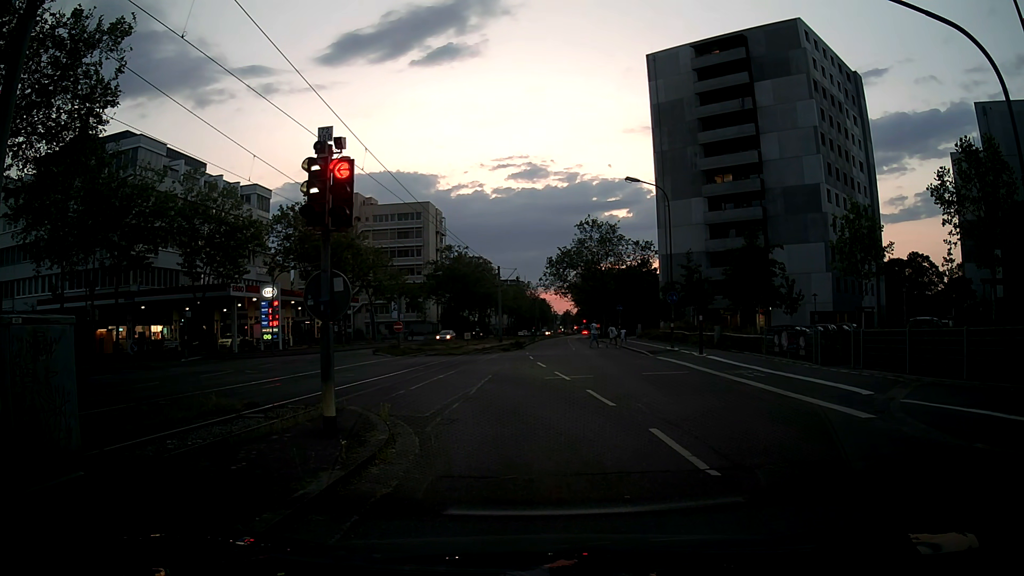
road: tertiary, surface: asphalt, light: Dusk
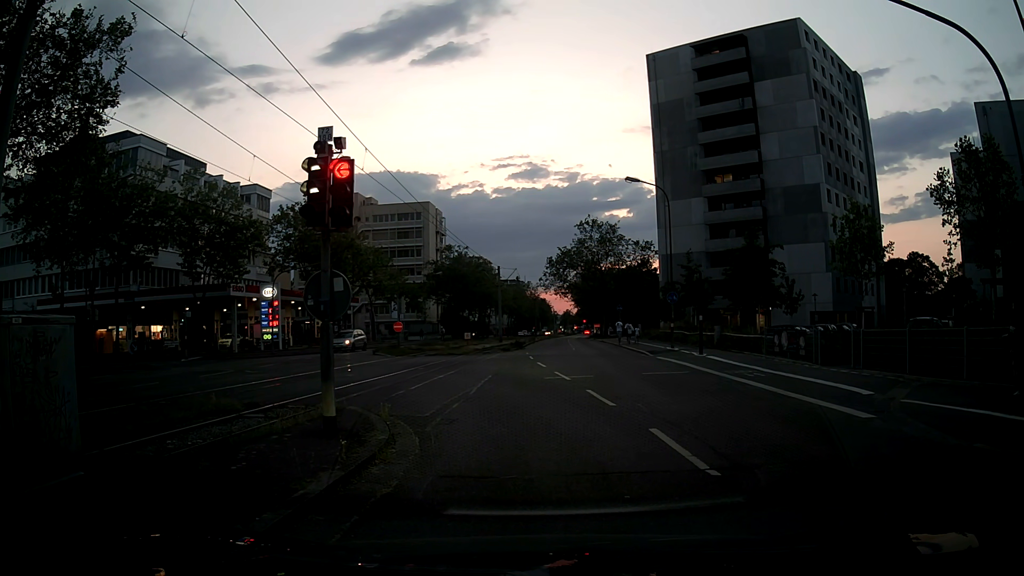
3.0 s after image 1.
(0.0, 0.0) m; 0°
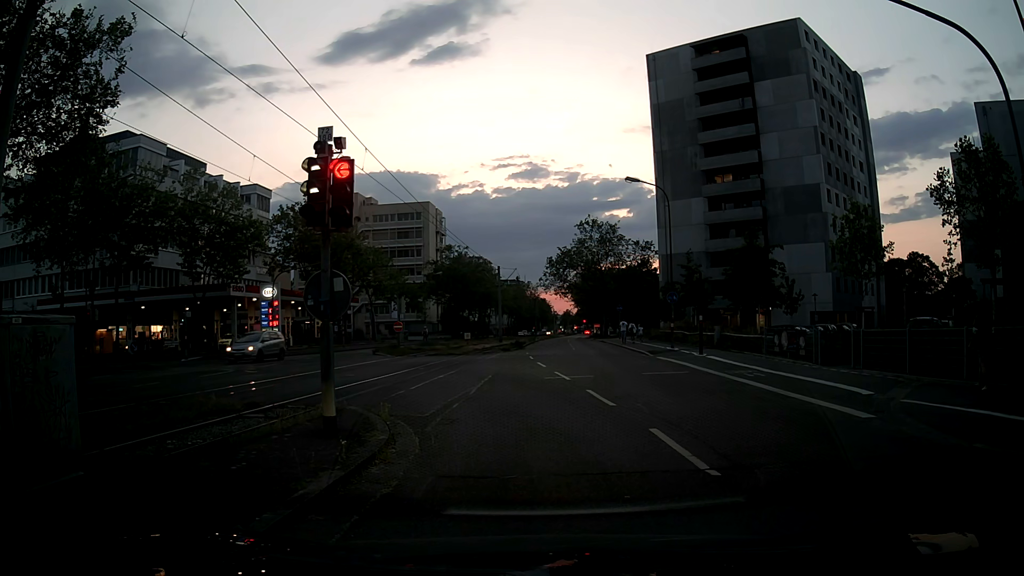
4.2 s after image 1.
(0.0, 0.0) m; 0°
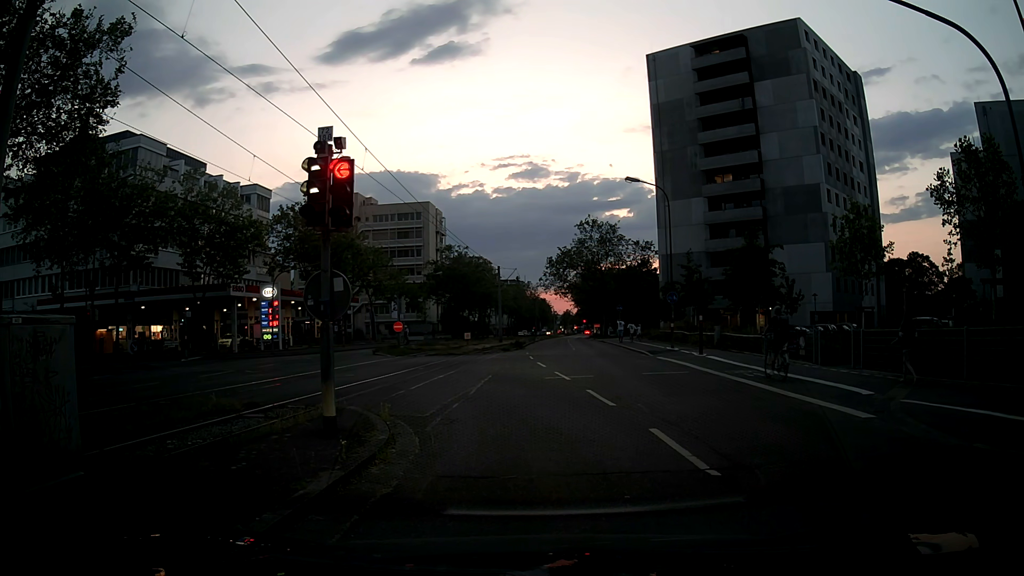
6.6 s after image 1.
(0.0, 0.0) m; 0°
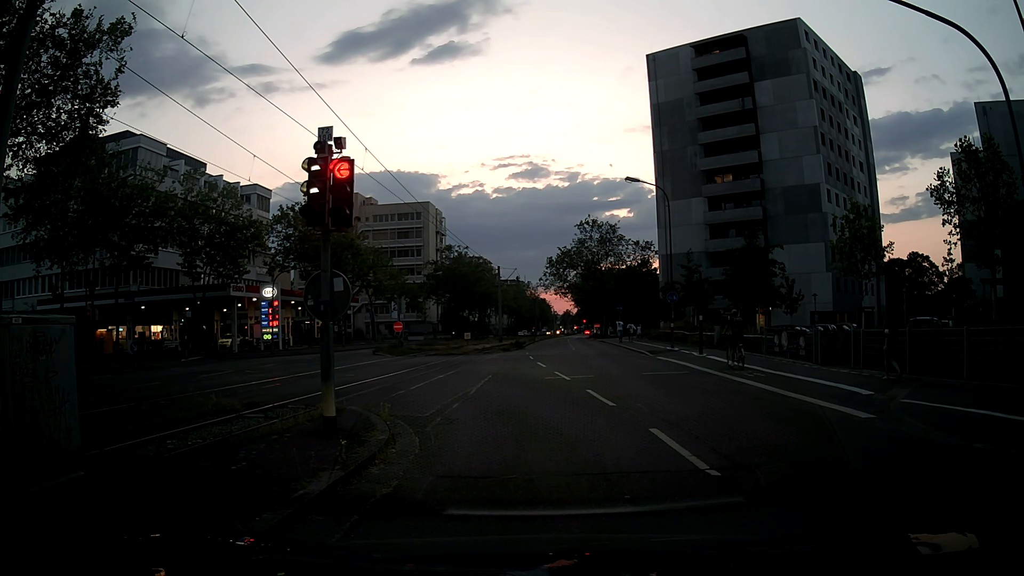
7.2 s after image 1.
(0.0, 0.0) m; 0°
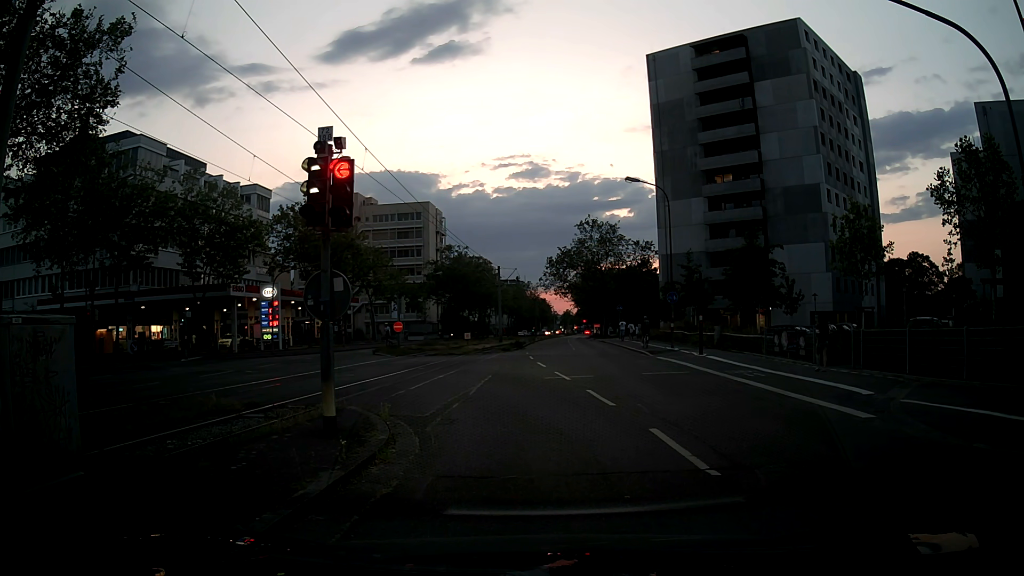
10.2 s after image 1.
(0.0, 0.0) m; 0°
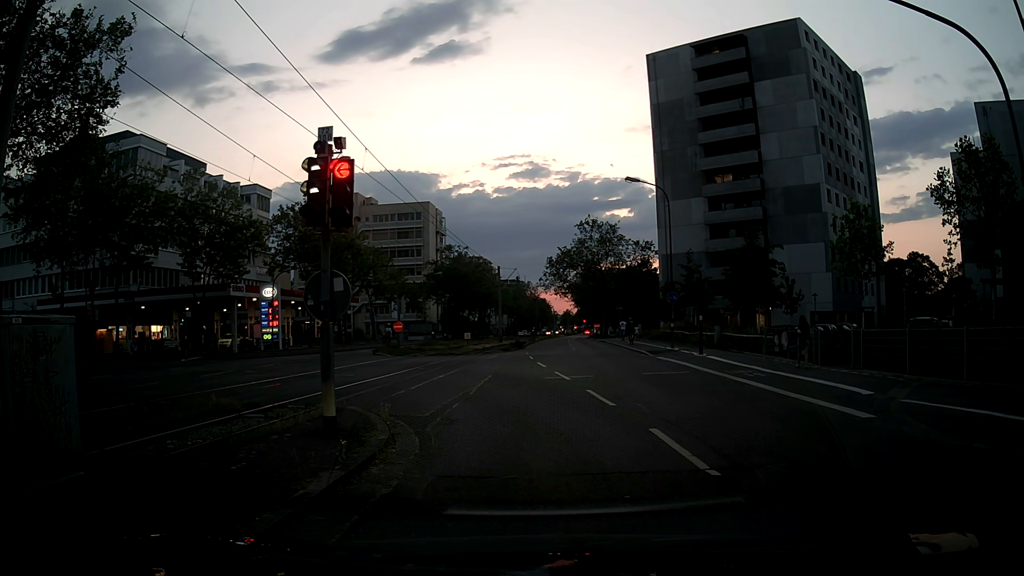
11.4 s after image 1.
(0.0, 0.0) m; 0°
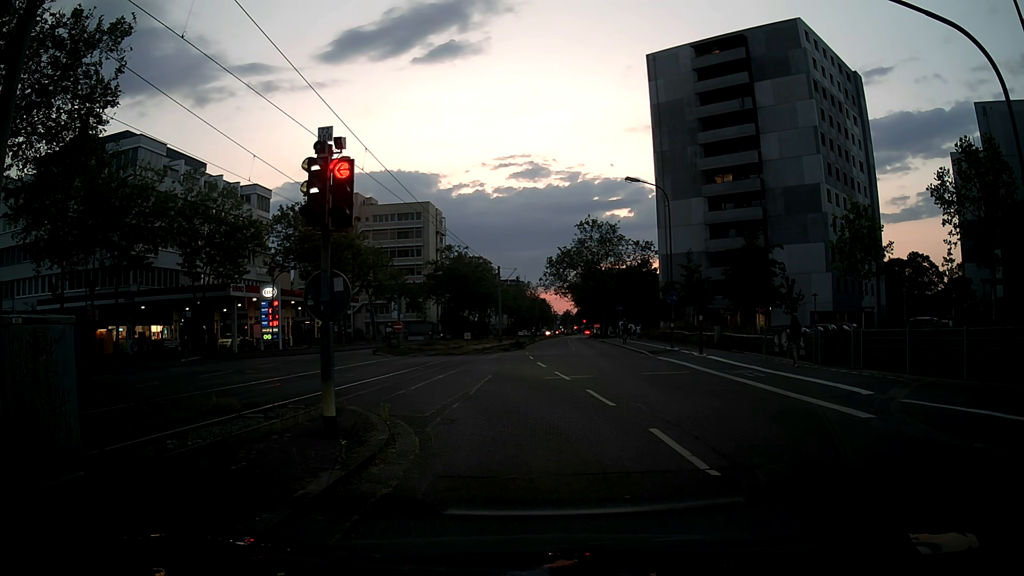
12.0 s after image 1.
(0.0, 0.0) m; 0°
